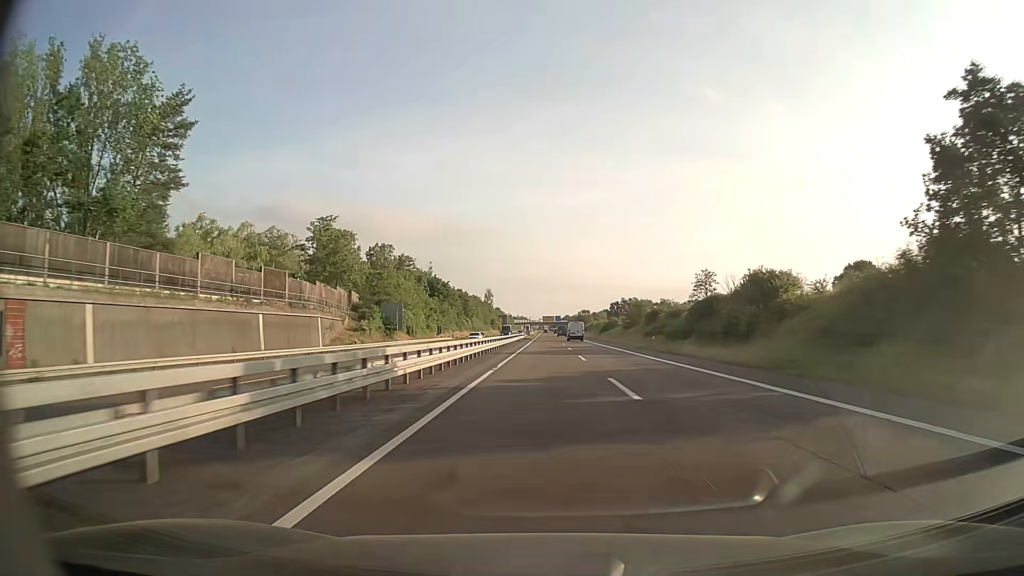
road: trunk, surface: asphalt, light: Day
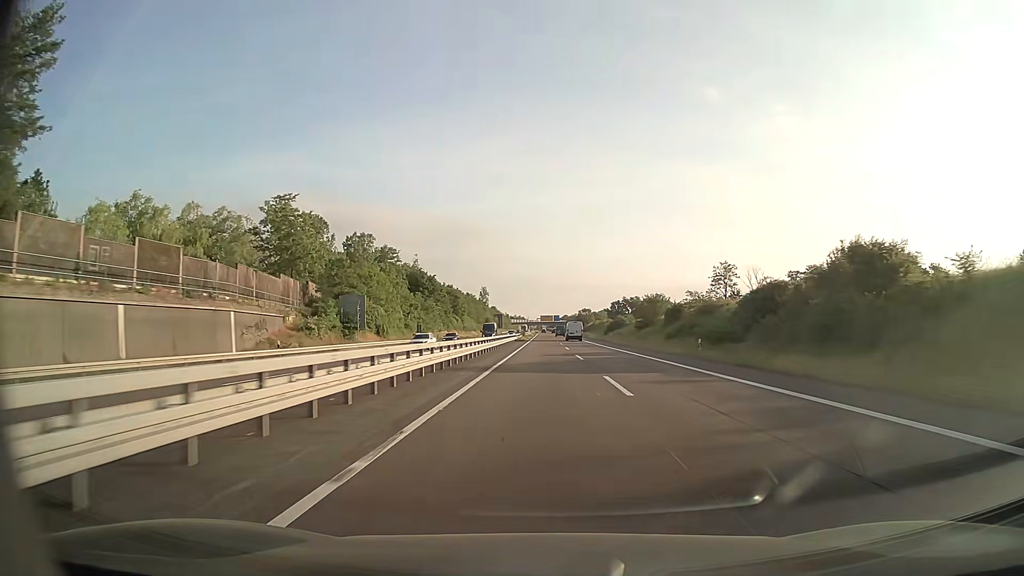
(0.0, +17.2) m; 0°
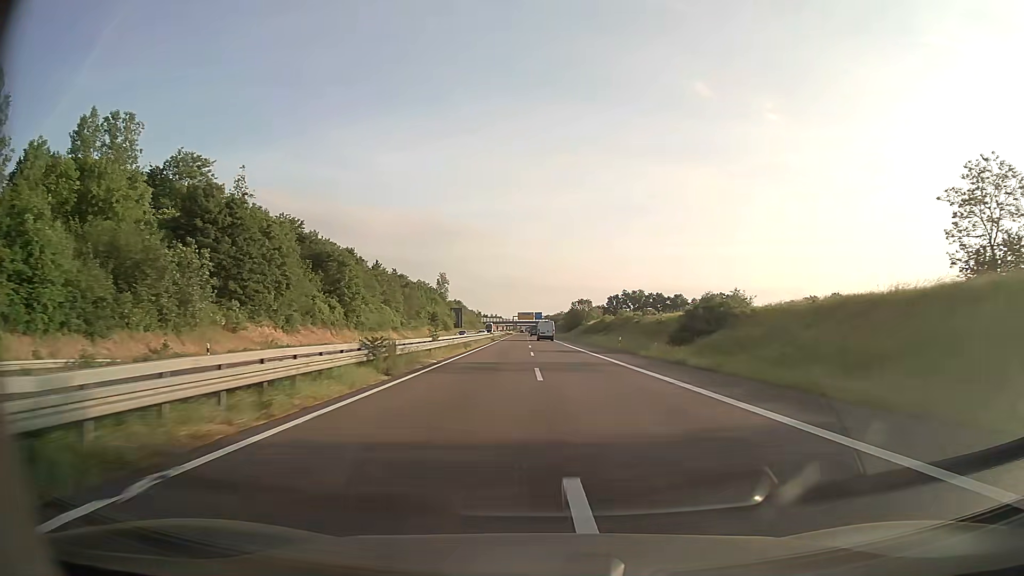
(+1.2, +86.2) m; +2°
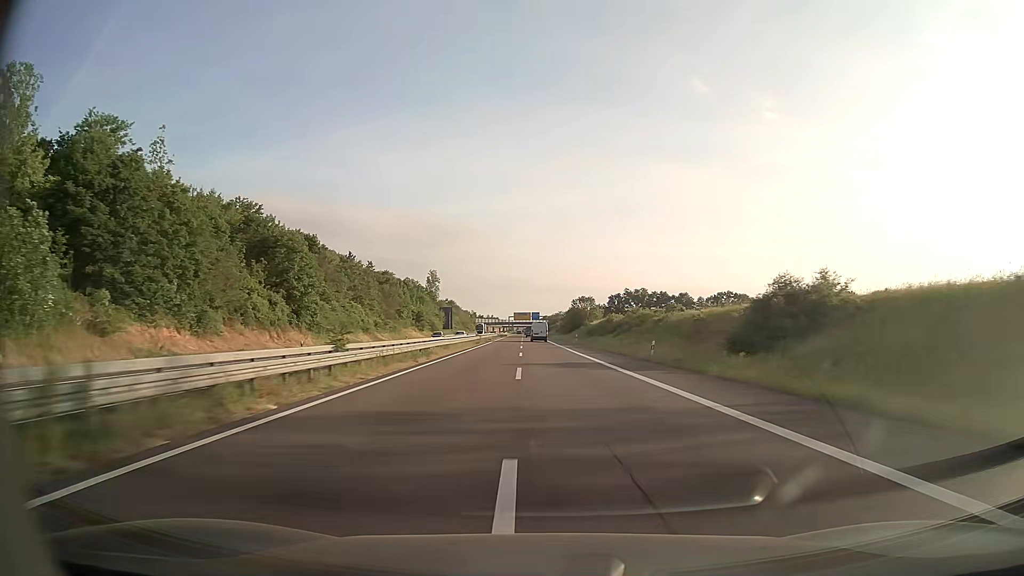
(0.0, +17.2) m; 0°
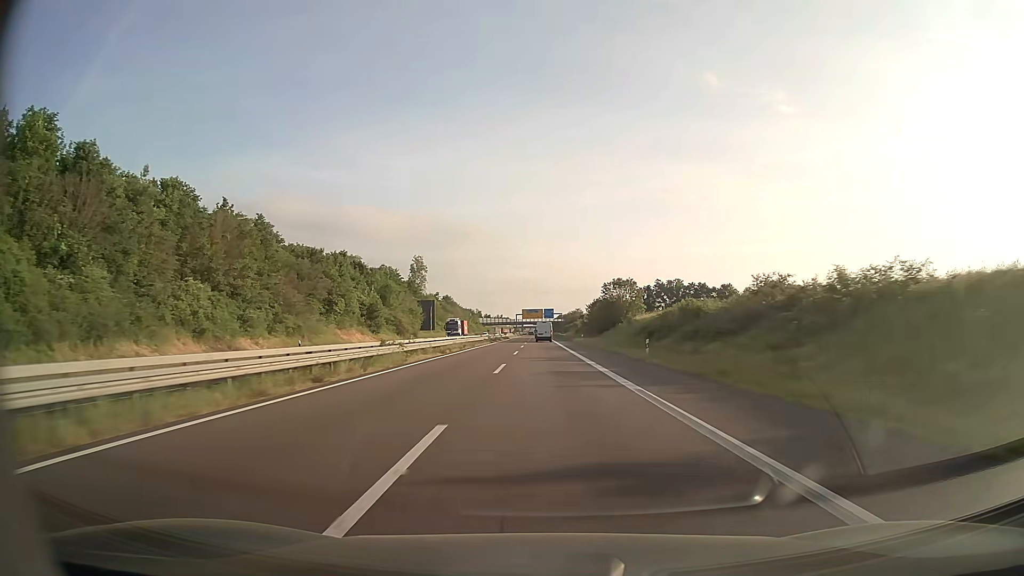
(-0.4, +51.7) m; -1°
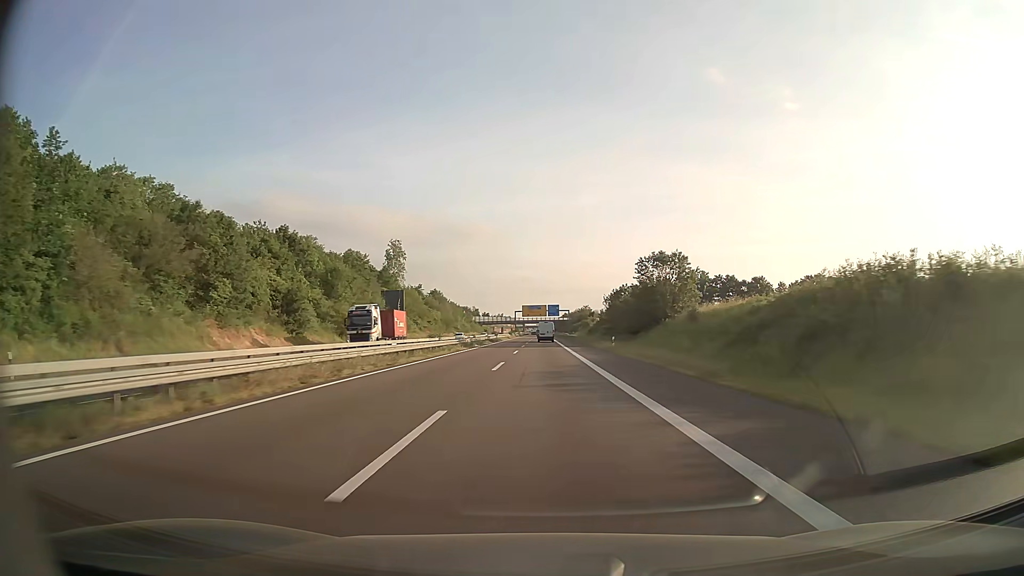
(-0.1, +34.5) m; 0°
(0, +10) (0, +20) (0, +30) (0, +40) (0, +50) (0, +60) (0, +70) (0, +80) (0, +90) (0, +100) m
